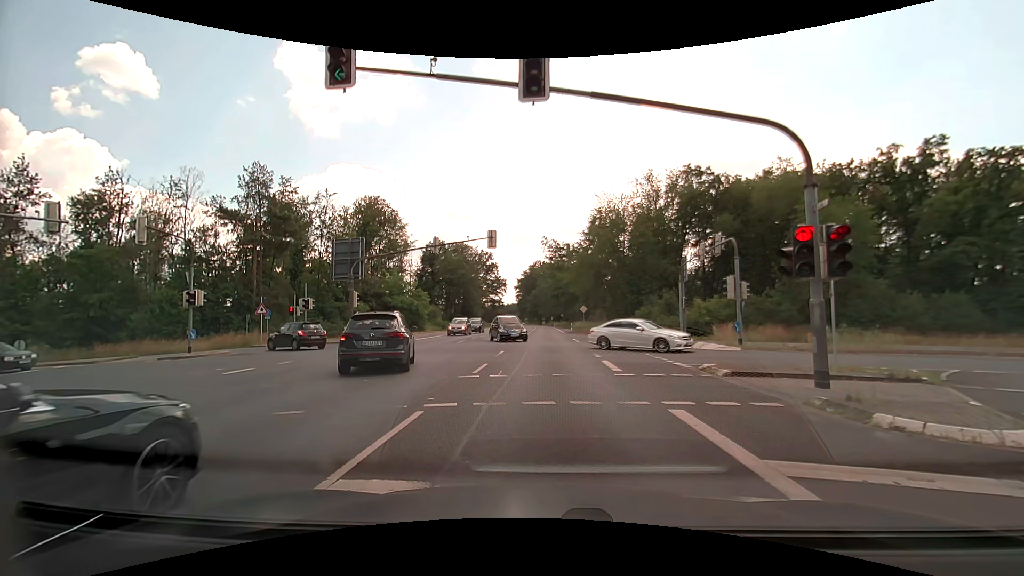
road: primary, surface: asphalt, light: Day
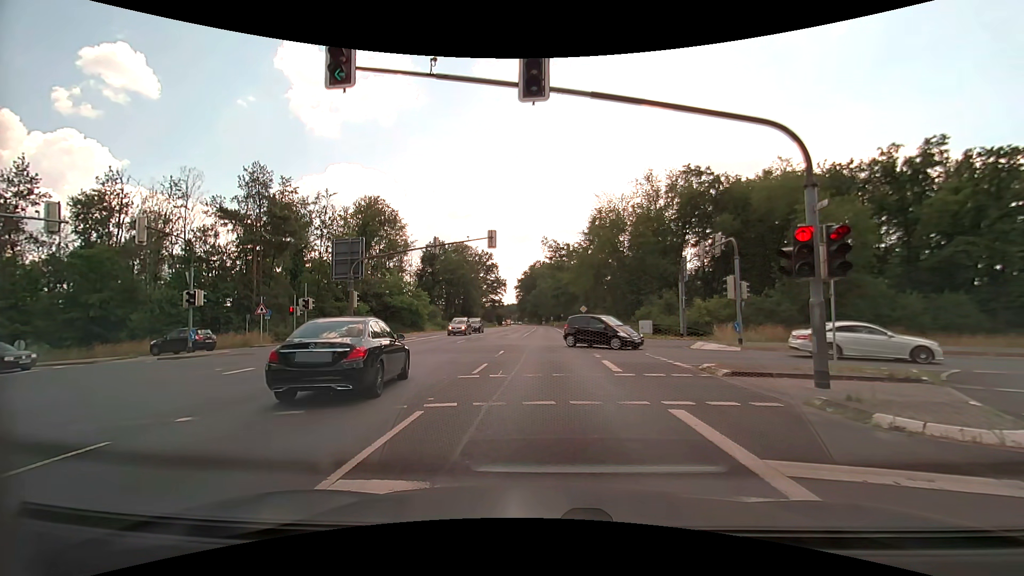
(0.0, 0.0) m; 0°
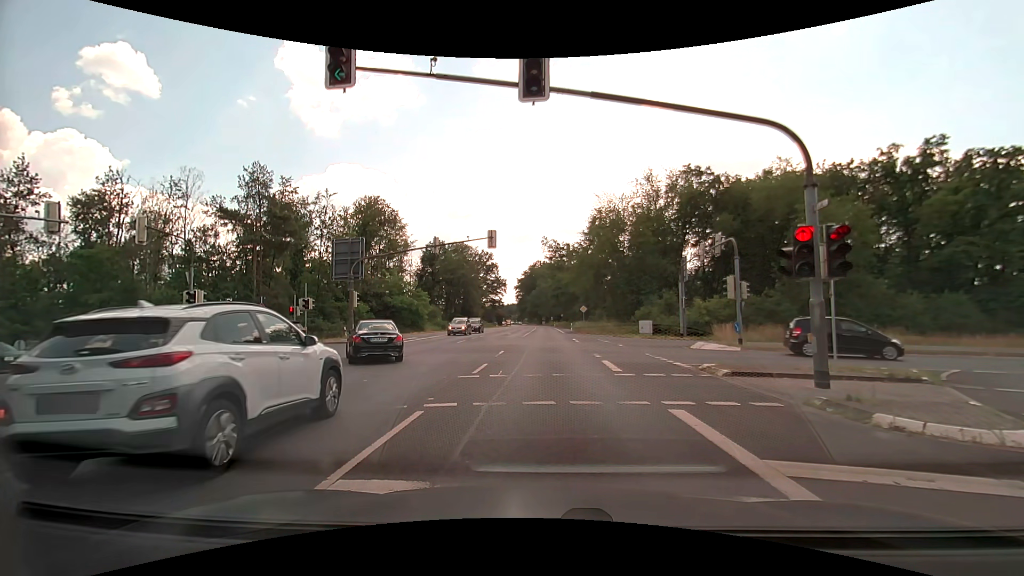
(0.0, 0.0) m; 0°
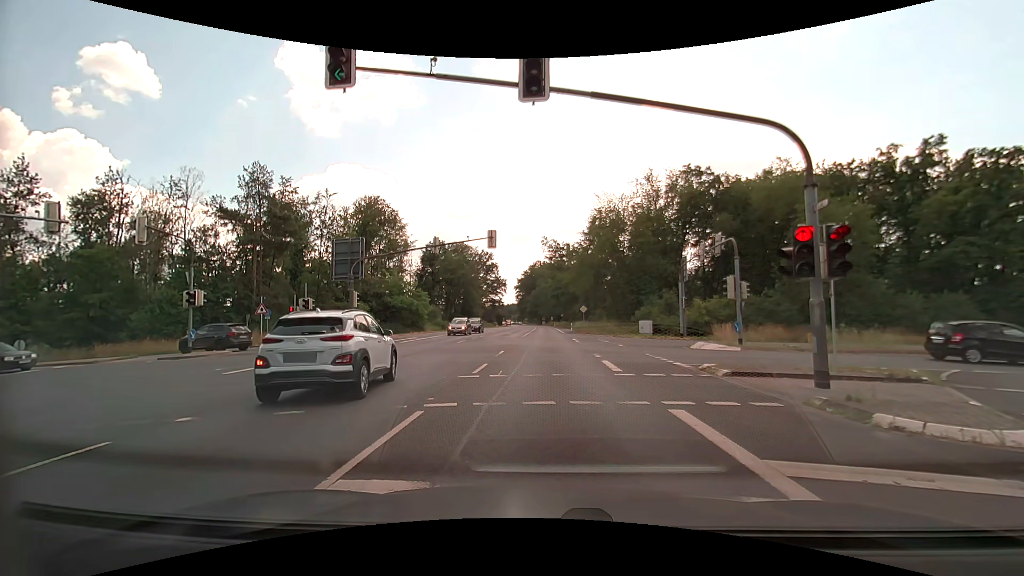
(0.0, 0.0) m; 0°
(0, +10) (-1, +20) (-1, +30) (-1, +40) (-2, +50) (-2, +60) (-3, +70) (-3, +80) (-4, +90) (-4, +100) m
